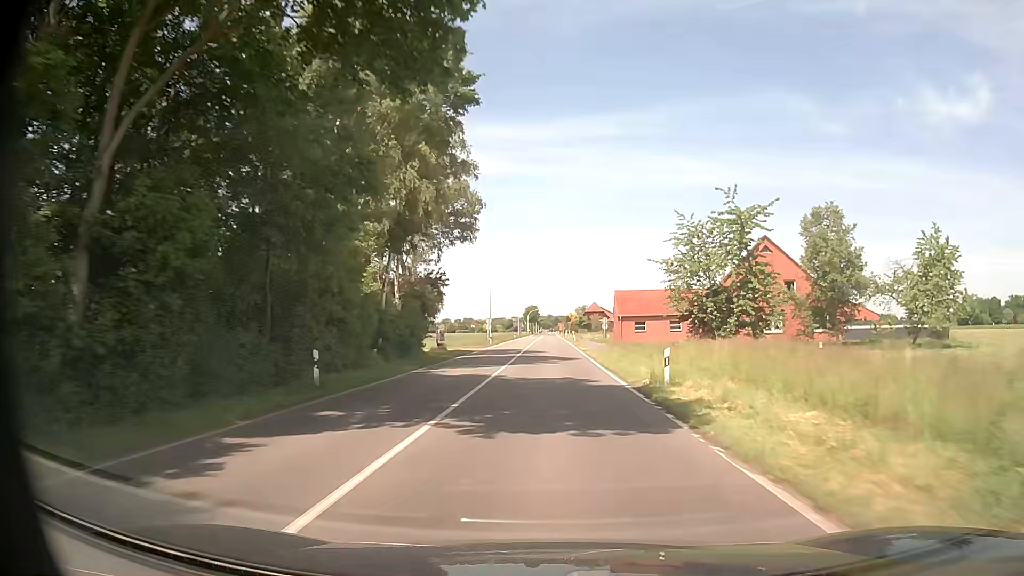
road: tertiary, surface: asphalt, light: Day
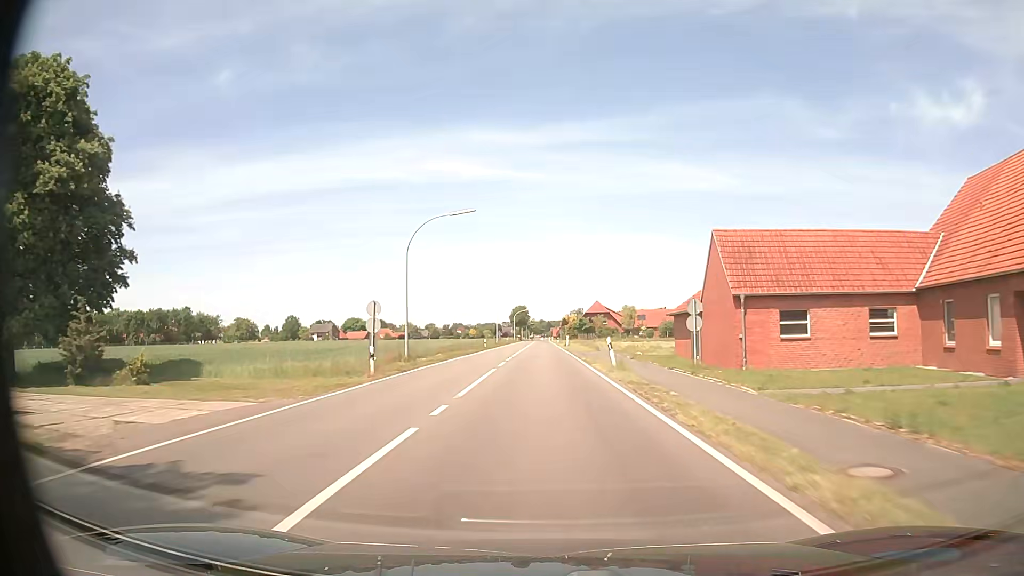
(0.0, +44.5) m; 0°
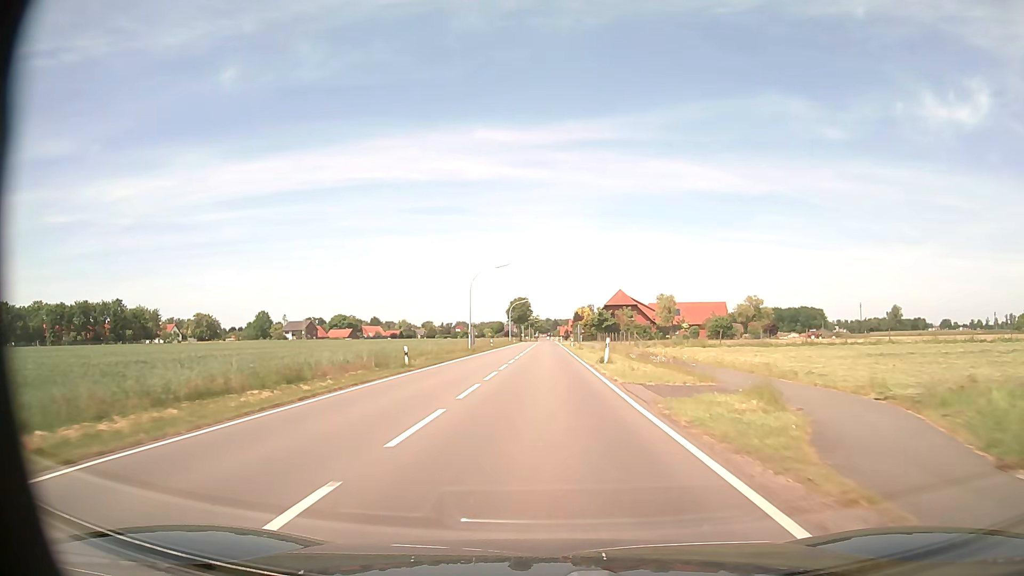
(-0.1, +44.1) m; -1°
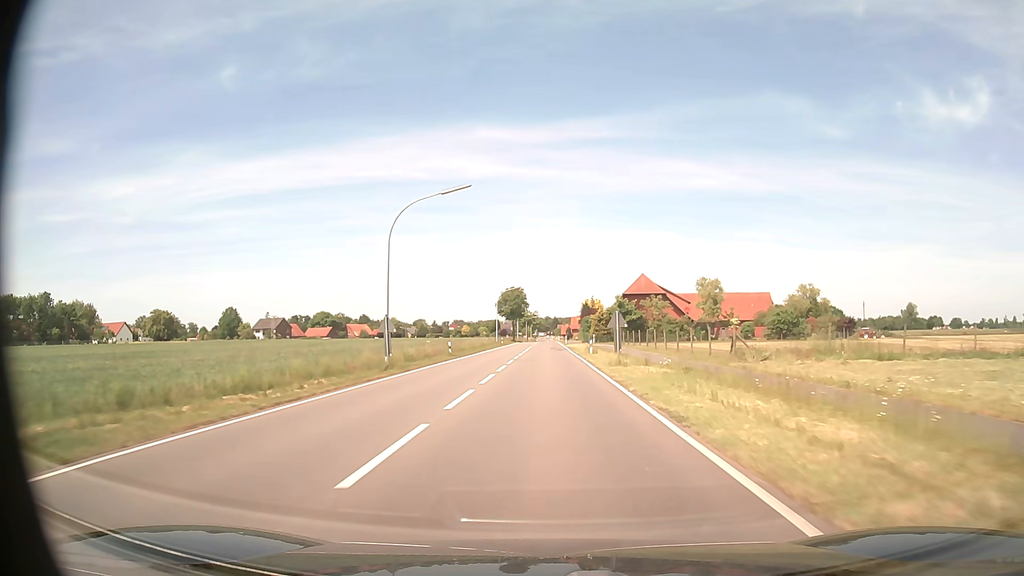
(0.0, +32.9) m; 0°
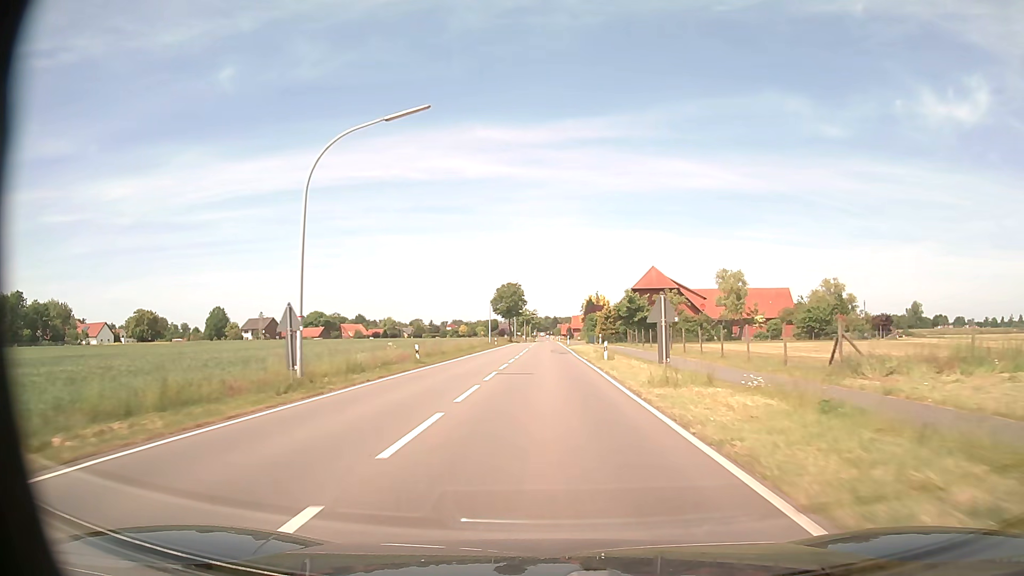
(0.0, +11.0) m; 0°
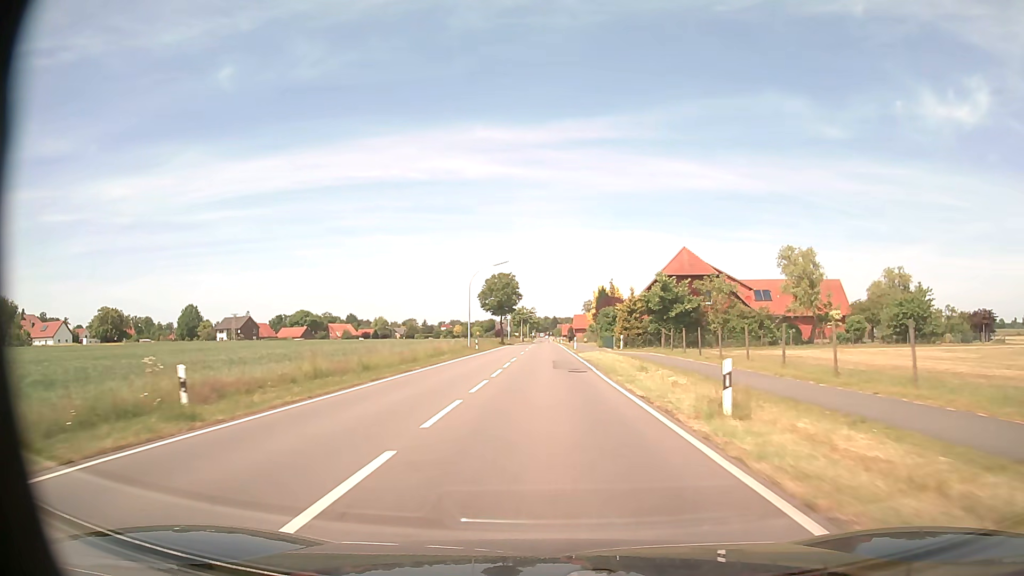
(0.0, +22.0) m; 0°
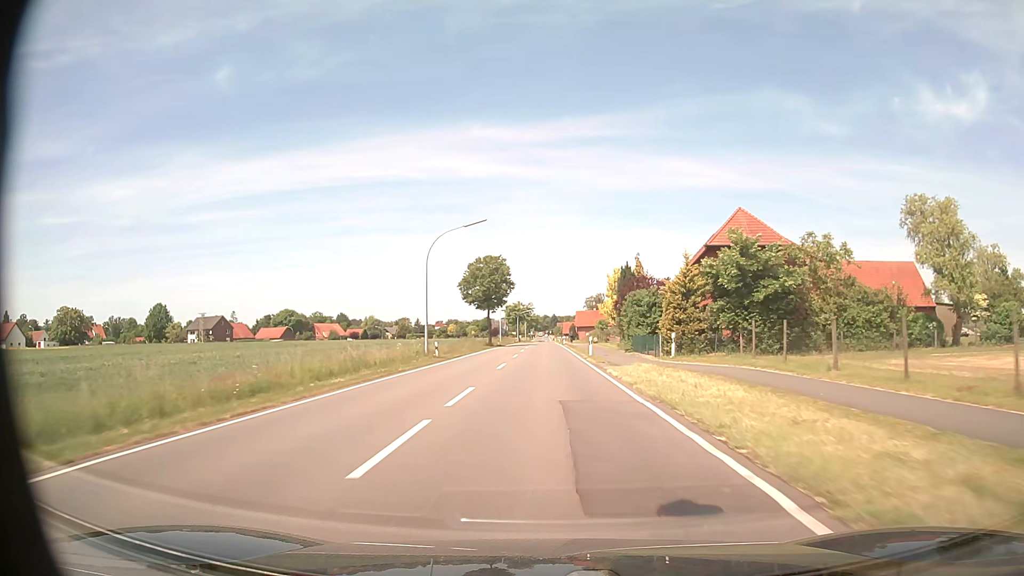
(0.0, +22.0) m; 0°
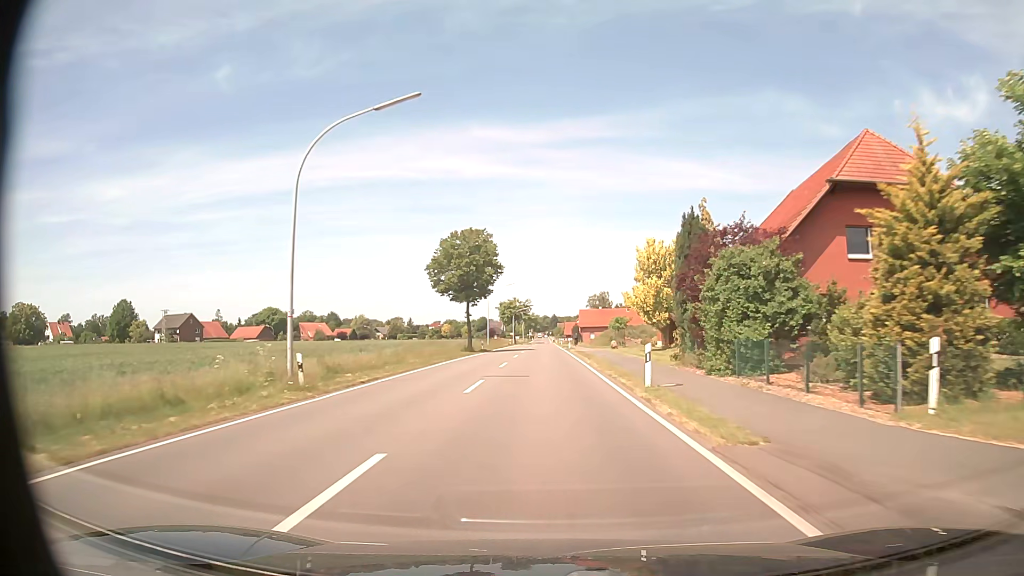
(0.0, +21.9) m; 0°
(0, +10) (0, +20) (0, +30) (0, +40) (0, +50) (0, +60) (0, +70) (0, +80) (0, +90) (0, +100) m
